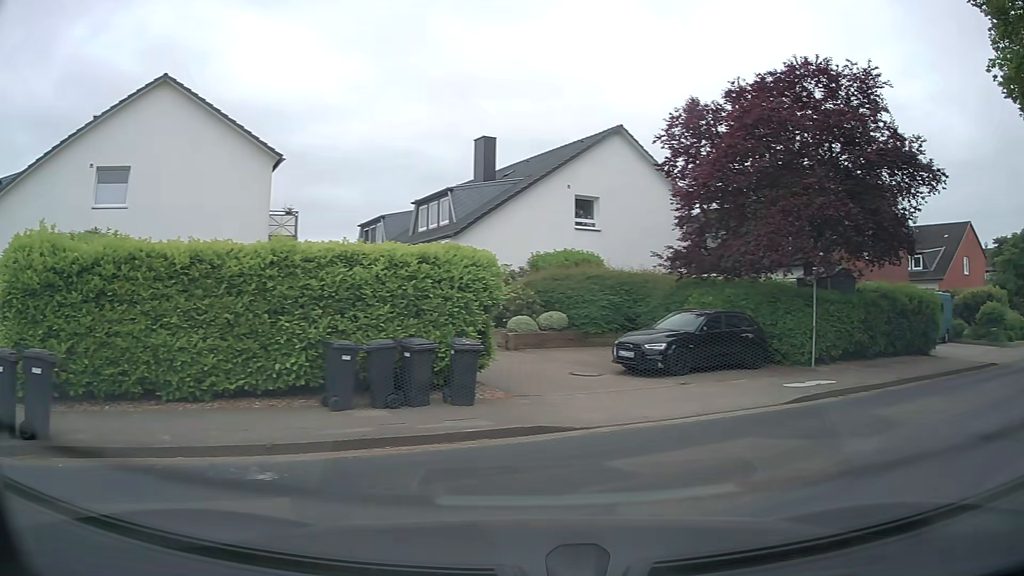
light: Day
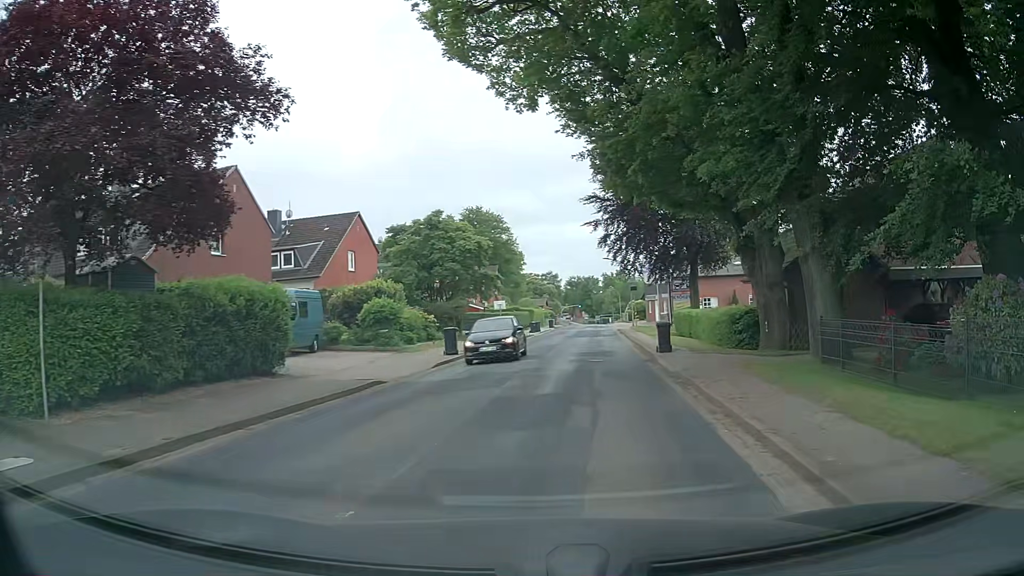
(+4.2, +6.7) m; +55°
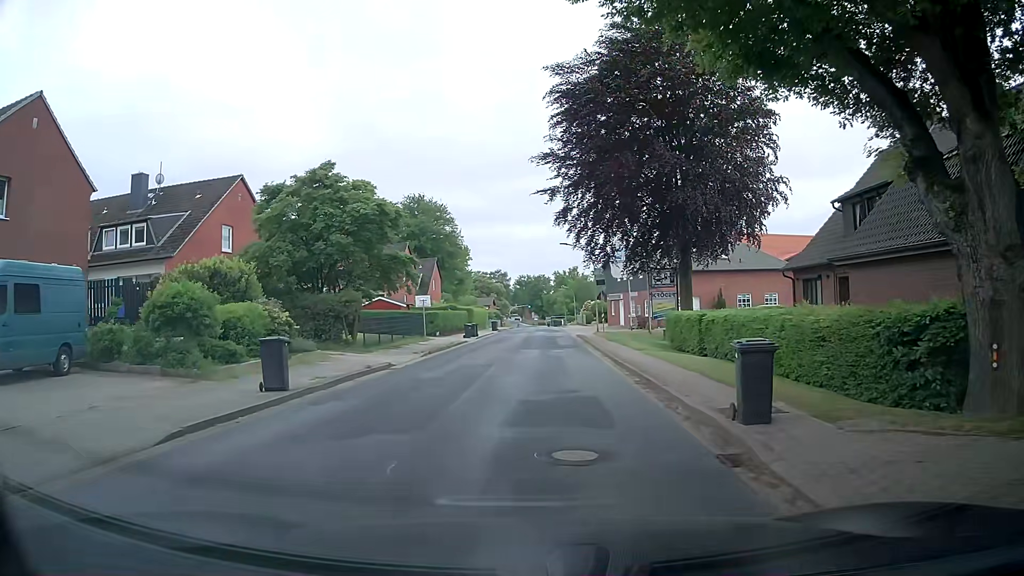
(+0.6, +13.5) m; +3°
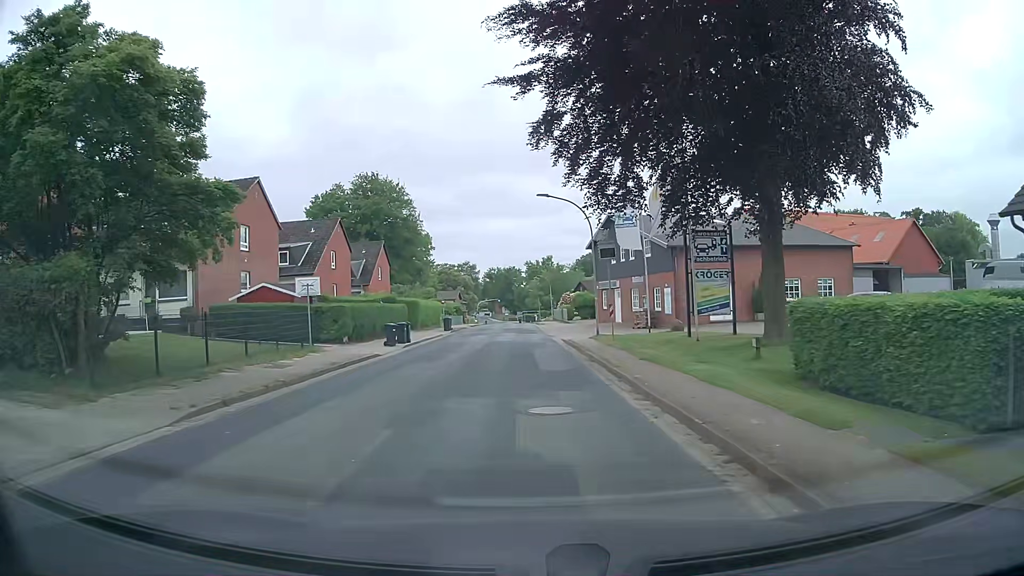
(+0.6, +17.0) m; +3°
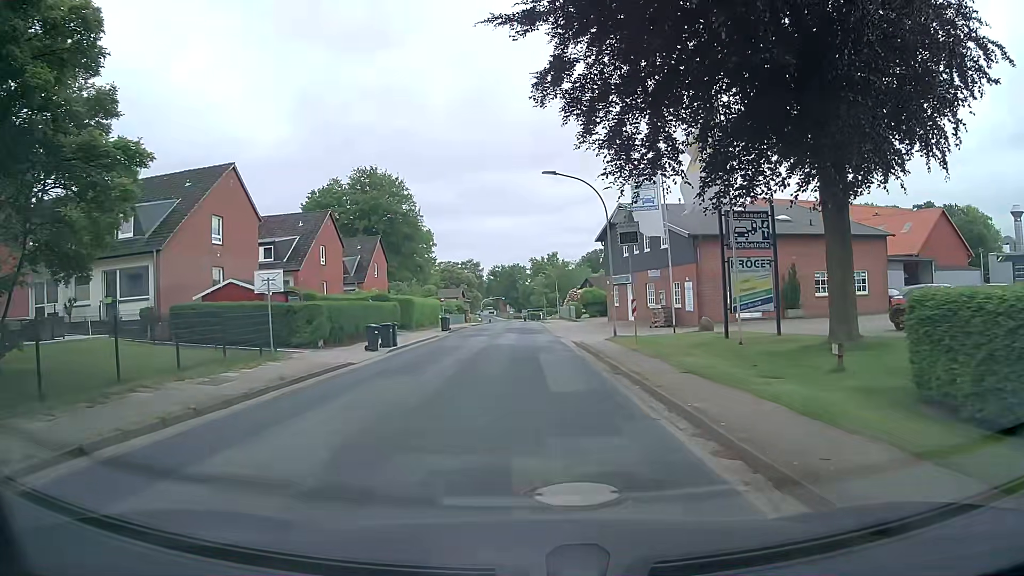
(0.0, +4.2) m; +1°
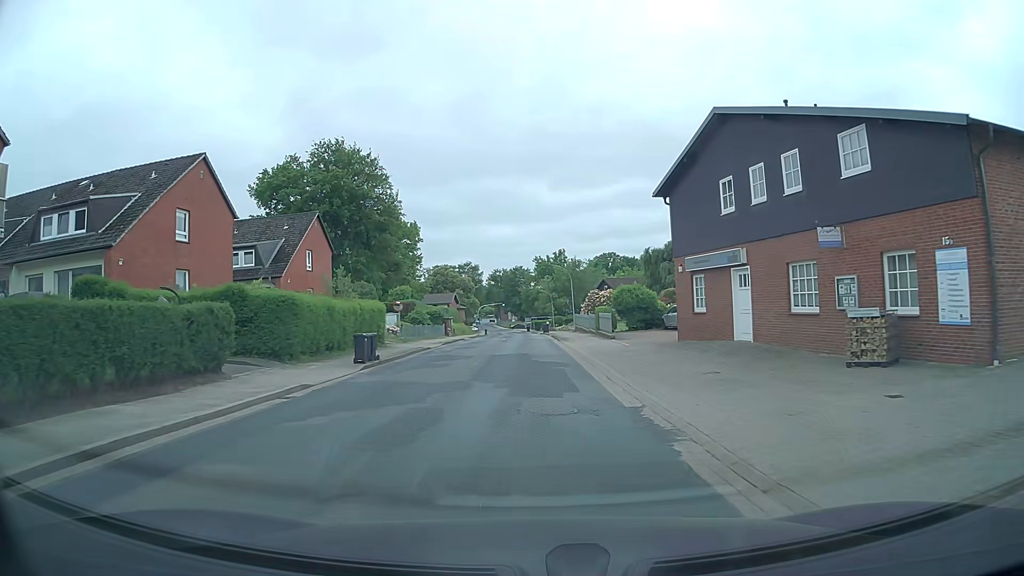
(-0.9, +23.7) m; -1°
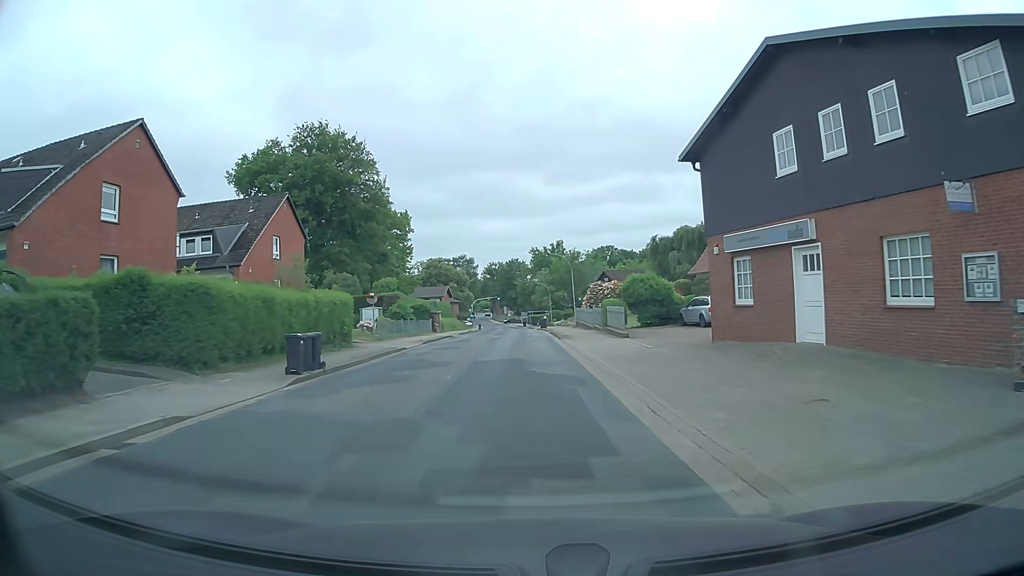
(-0.1, +6.0) m; 0°
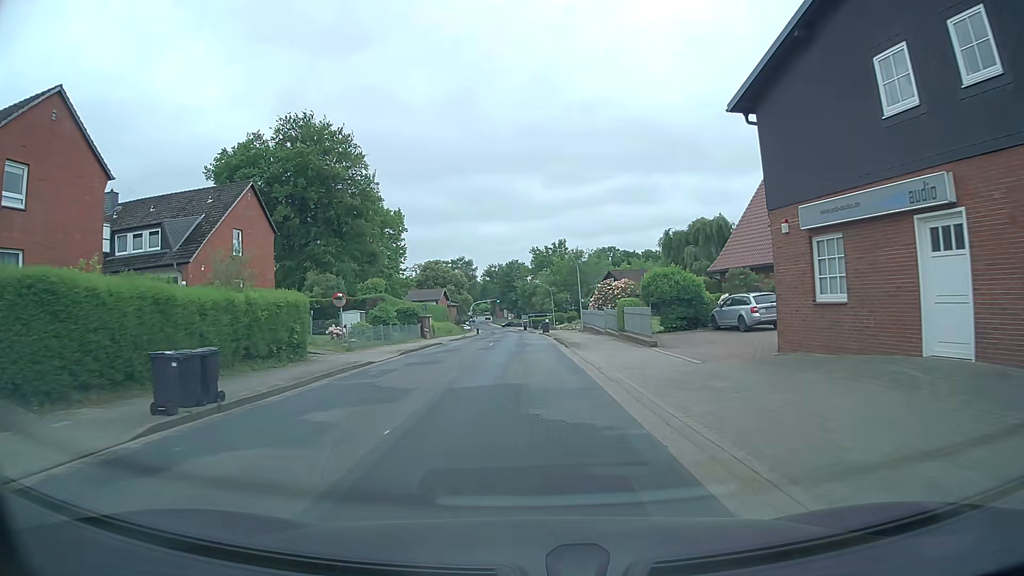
(0.0, +6.2) m; 0°
(0, +10) (0, +20) (0, +30) (0, +40) (-1, +50) (-1, +60) (-1, +70) (-1, +80) (-2, +90) (-2, +100) m
